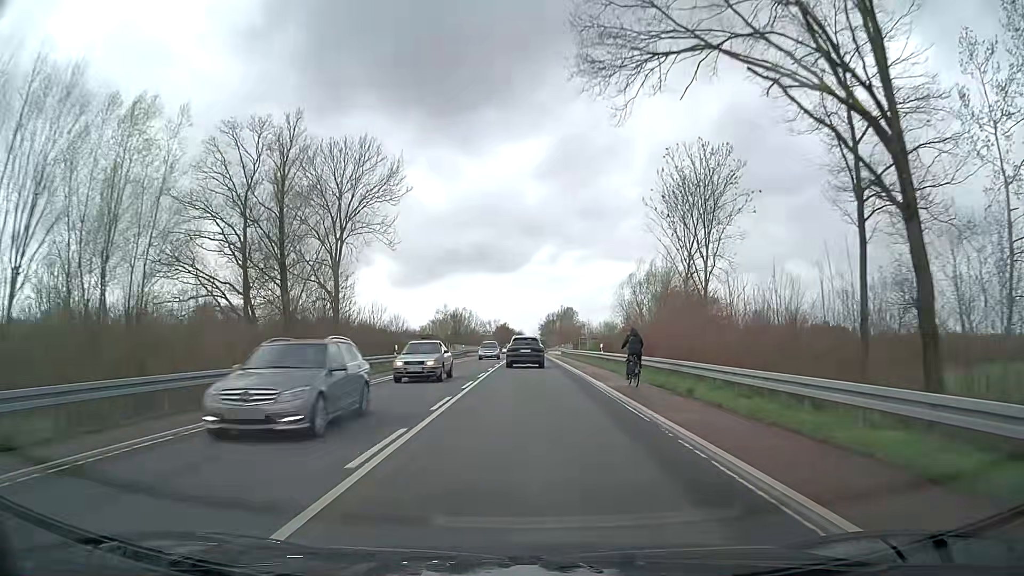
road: secondary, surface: asphalt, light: Day
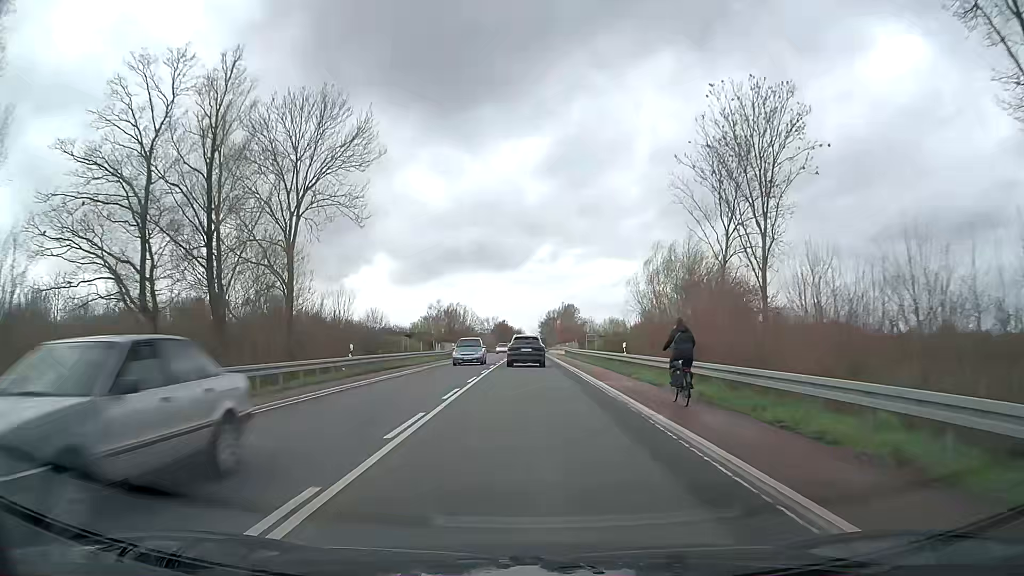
(0.0, +10.4) m; 0°
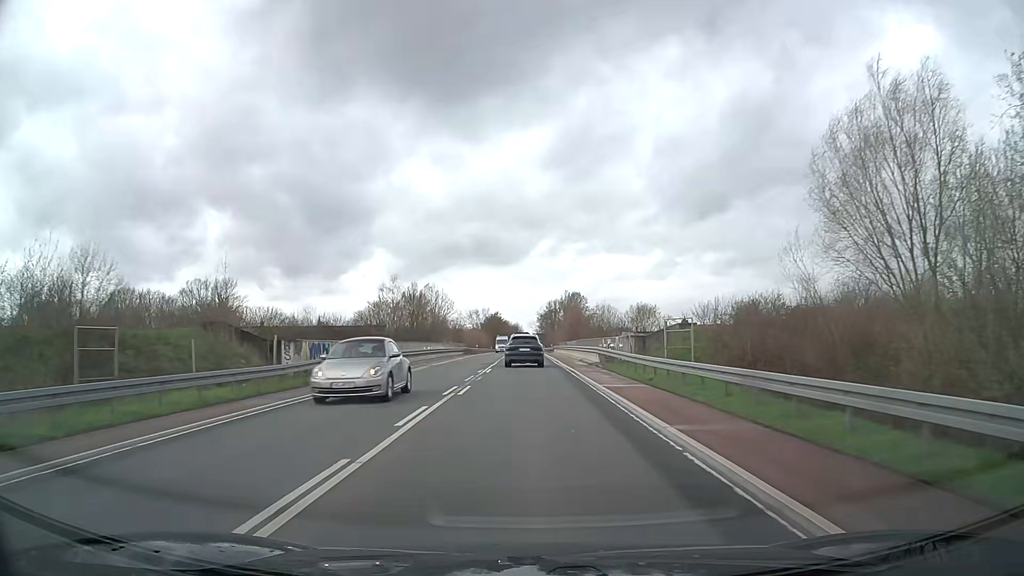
(+0.1, +42.1) m; 0°
(0, +10) (0, +20) (0, +30) (0, +40) (0, +50) (0, +60) (0, +70) (0, +80) (0, +90) (0, +100) m
